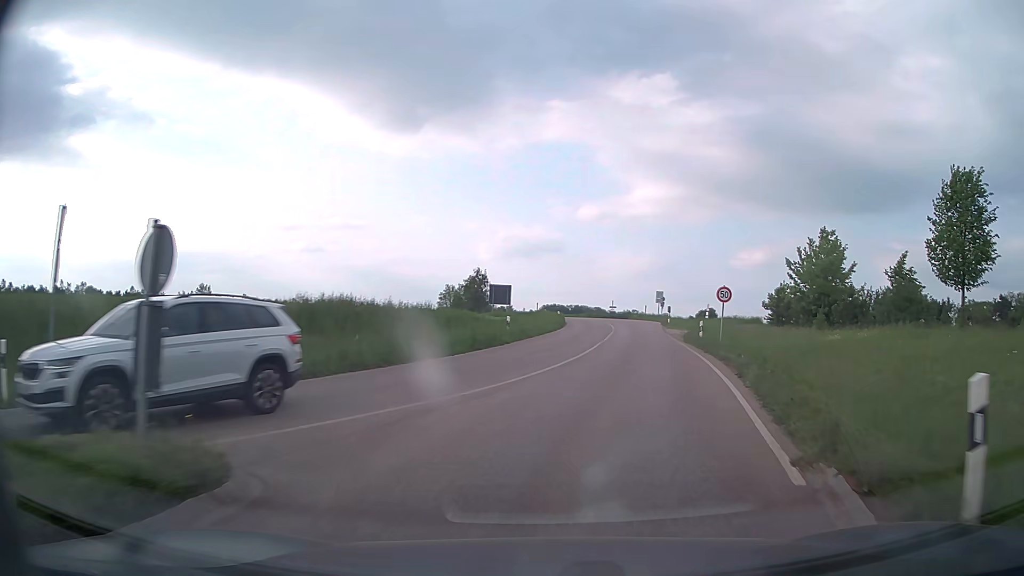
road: secondary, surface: asphalt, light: Day
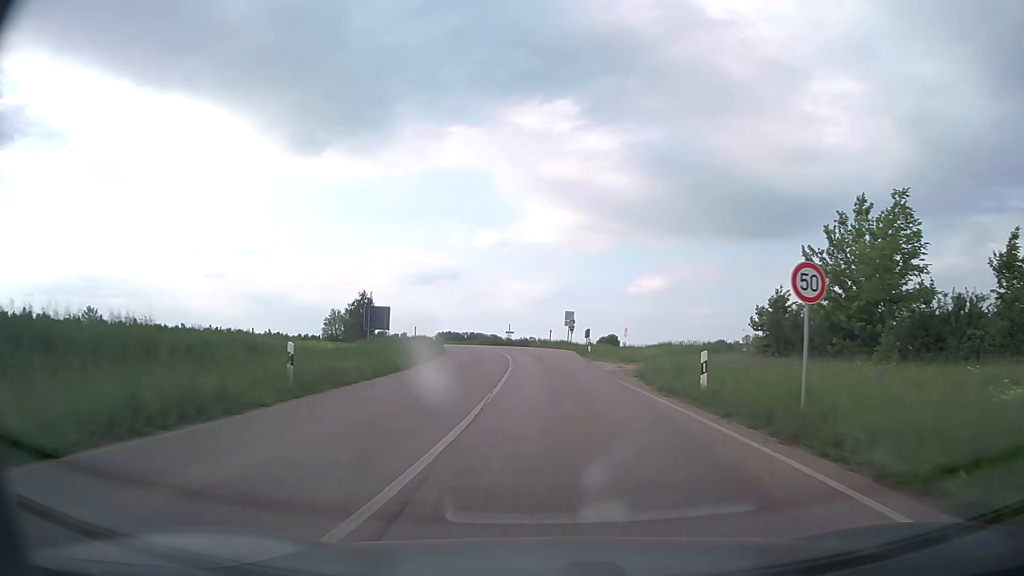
(+1.5, +16.1) m; +9°
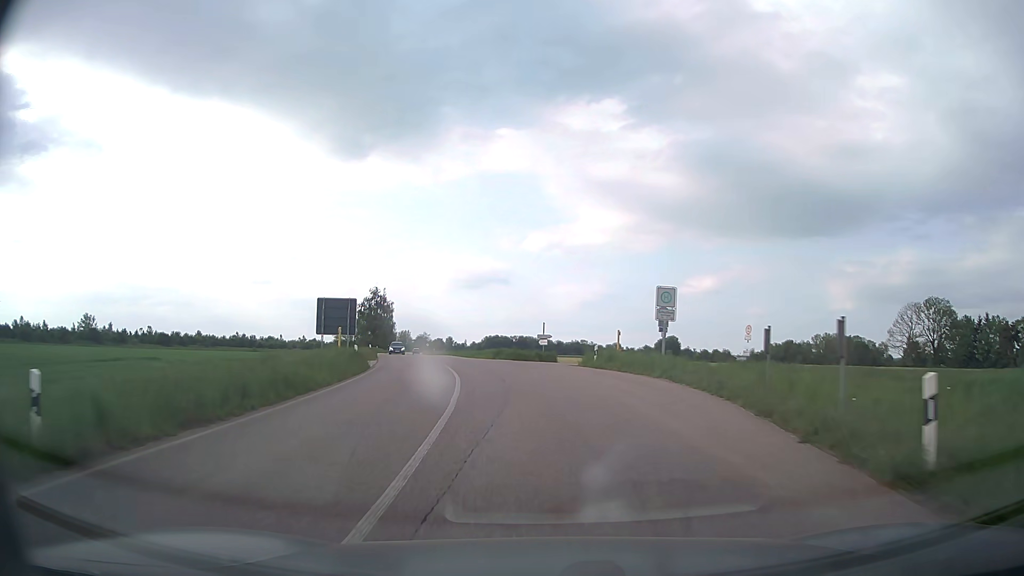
(-0.3, +33.6) m; -4°
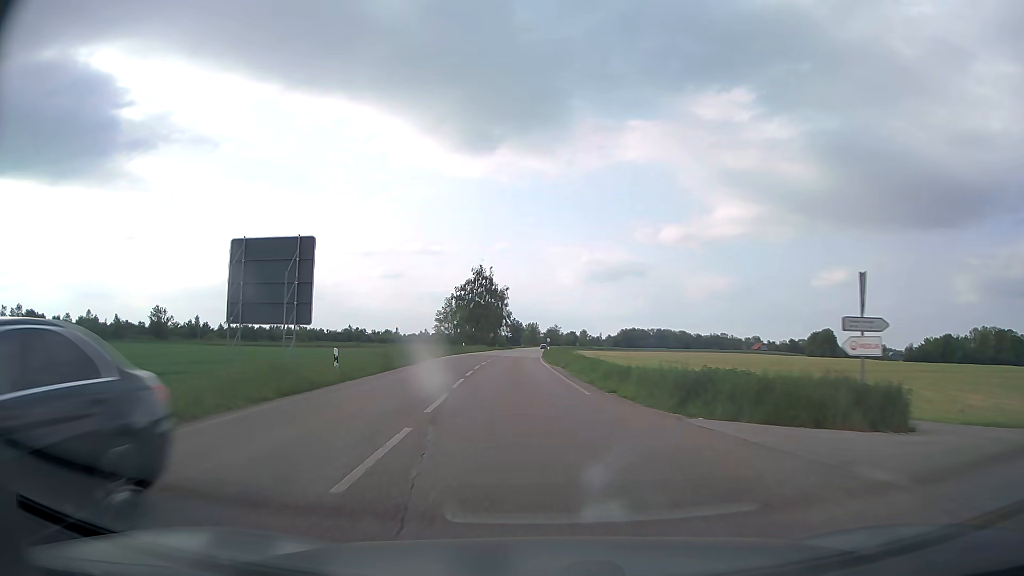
(-3.2, +34.3) m; -11°
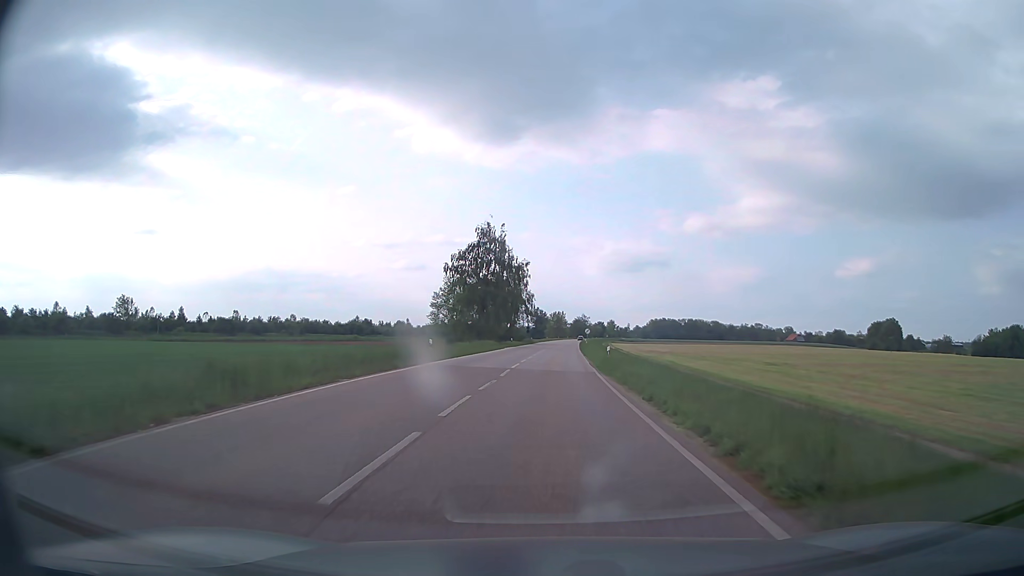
(-1.5, +36.6) m; -2°
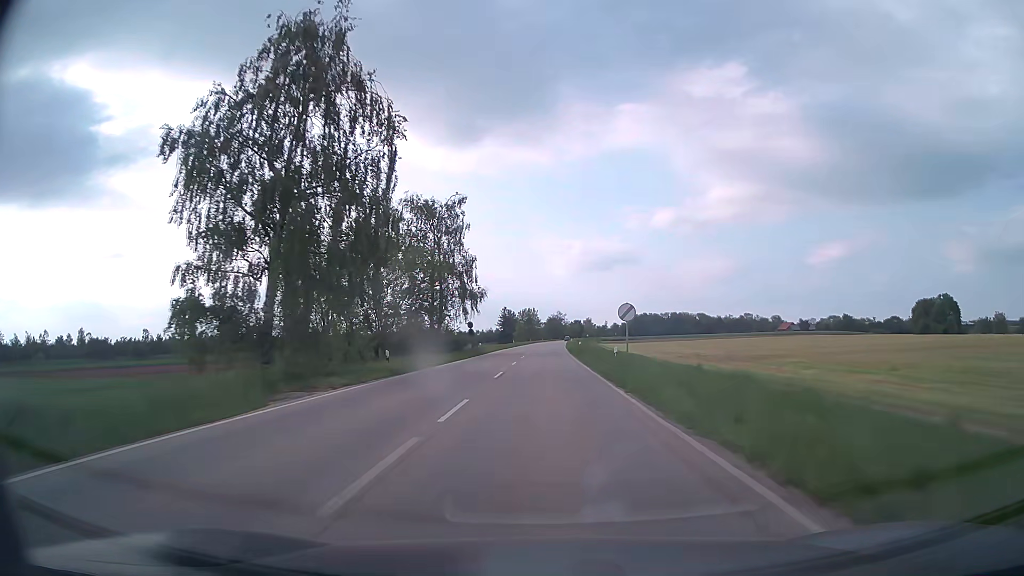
(+1.1, +54.9) m; +2°
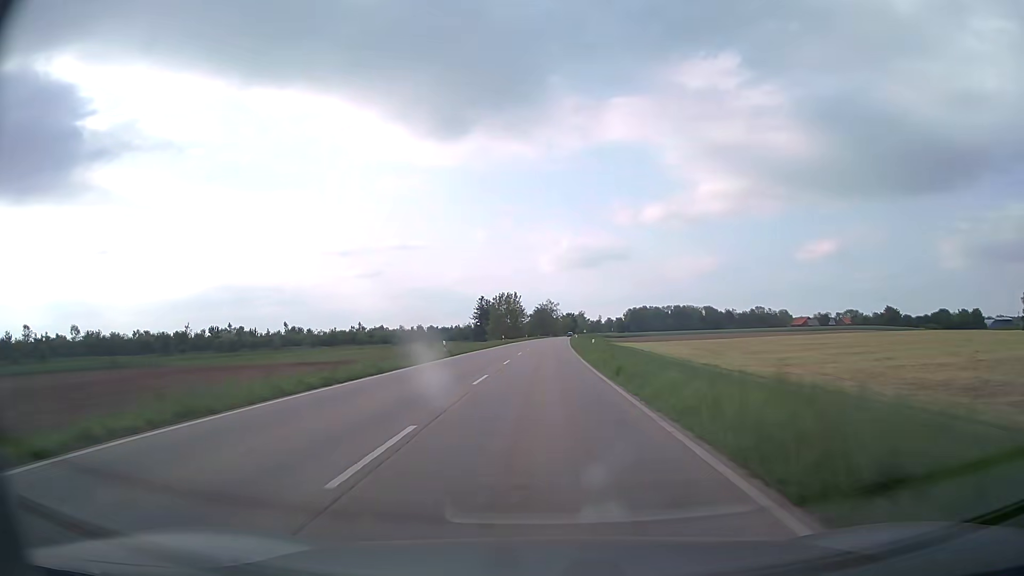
(+0.6, +65.4) m; +1°
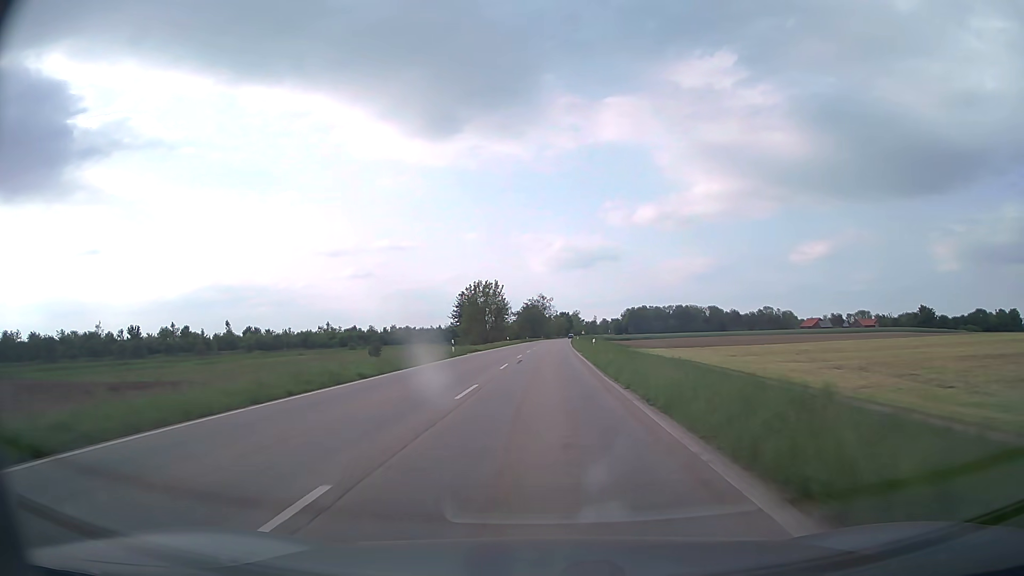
(+0.2, +39.9) m; +1°
(0, +10) (0, +20) (0, +30) (0, +40) (0, +50) (+1, +60) (+1, +70) (+1, +80) (+2, +90) (+2, +100) m
